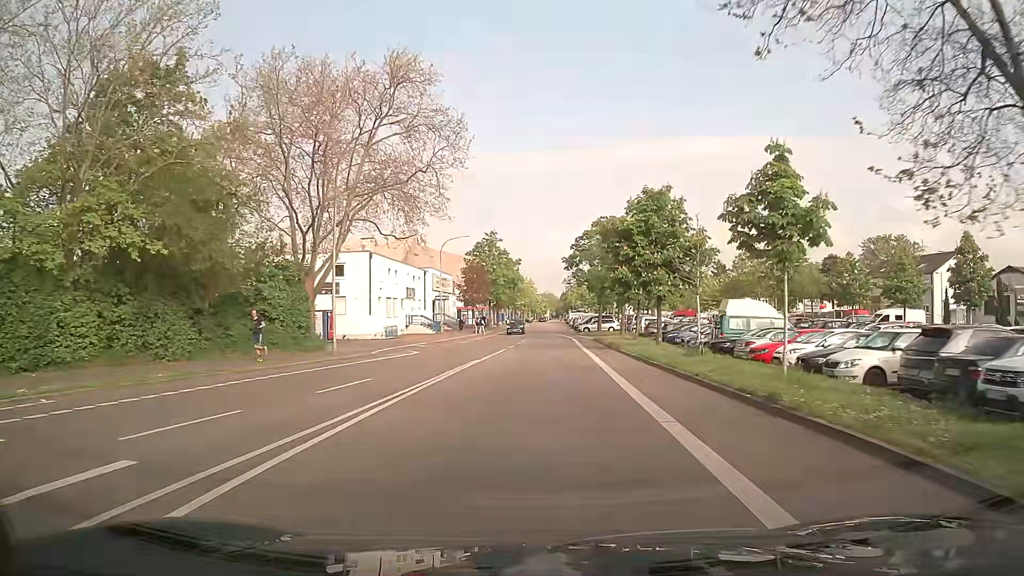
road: residential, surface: asphalt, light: Day
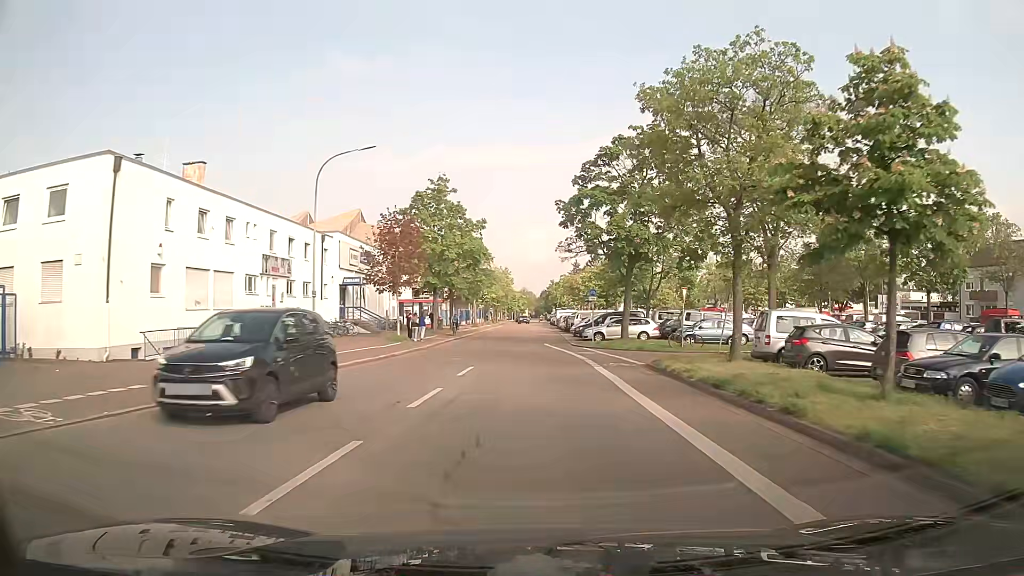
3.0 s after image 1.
(+1.0, +32.2) m; +2°
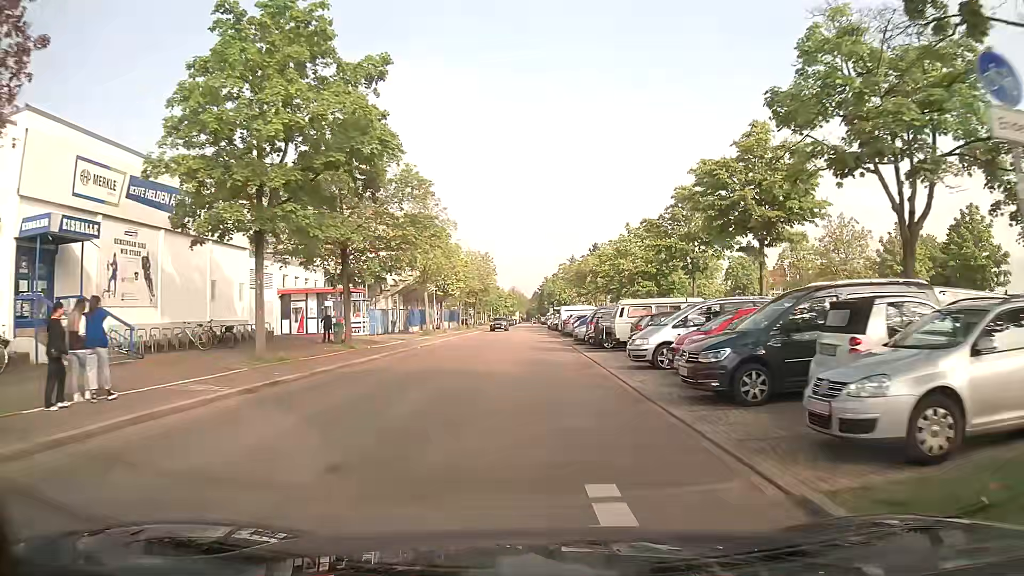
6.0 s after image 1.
(+0.3, +33.7) m; 0°
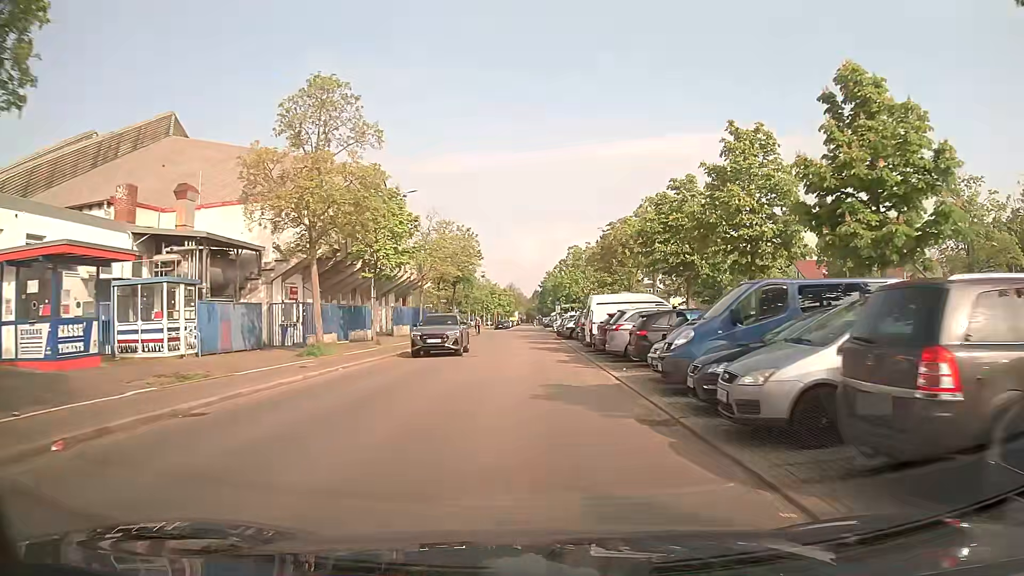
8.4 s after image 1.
(+0.2, +27.0) m; 0°
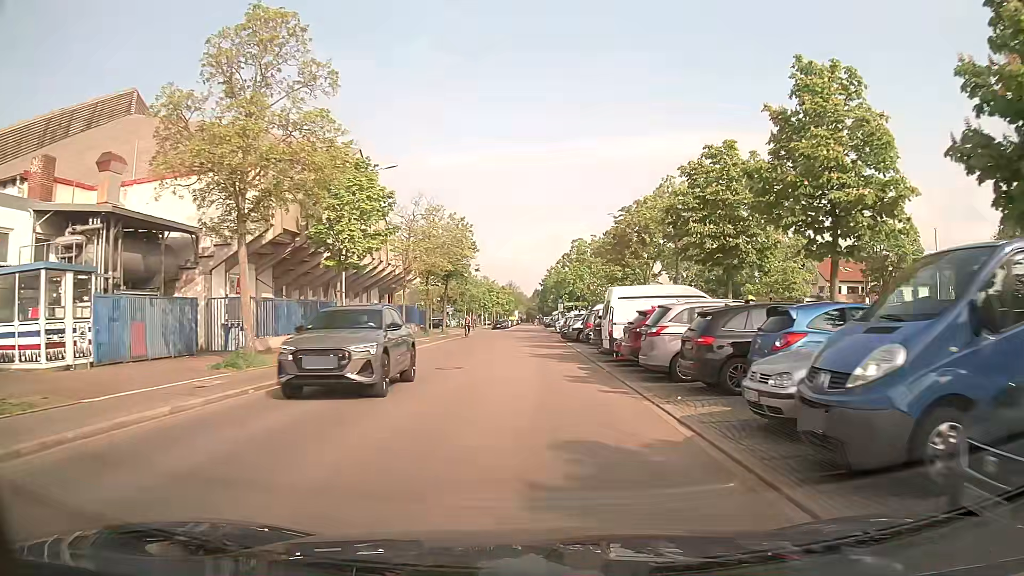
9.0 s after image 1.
(+0.1, +6.7) m; +1°
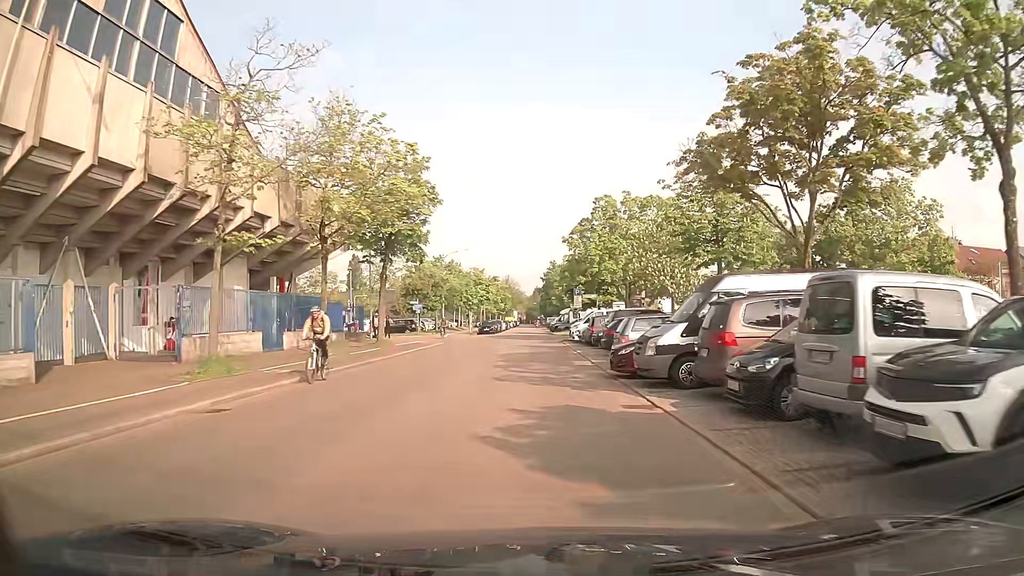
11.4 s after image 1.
(-0.3, +26.0) m; 0°
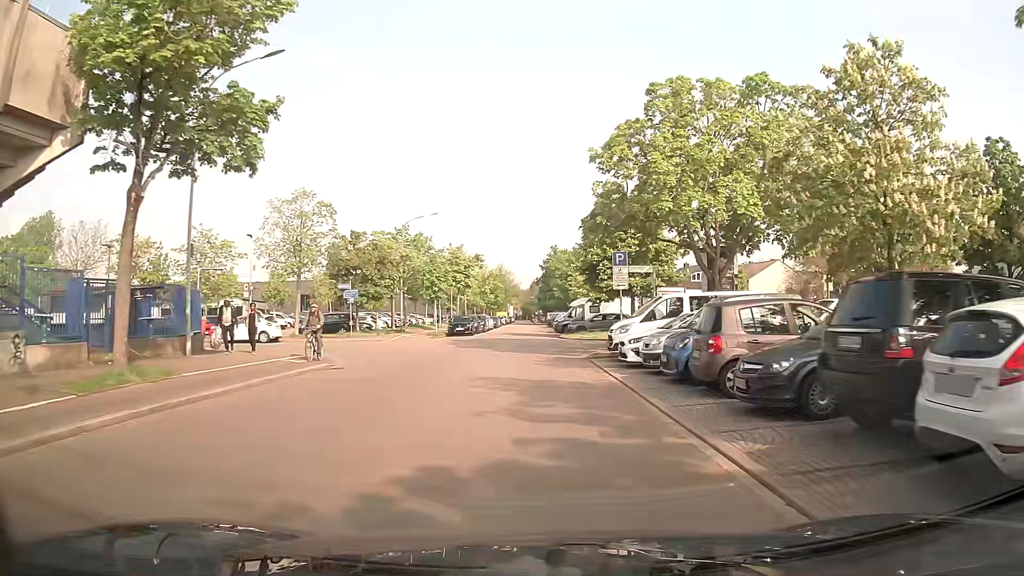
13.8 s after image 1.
(-0.1, +23.1) m; 0°
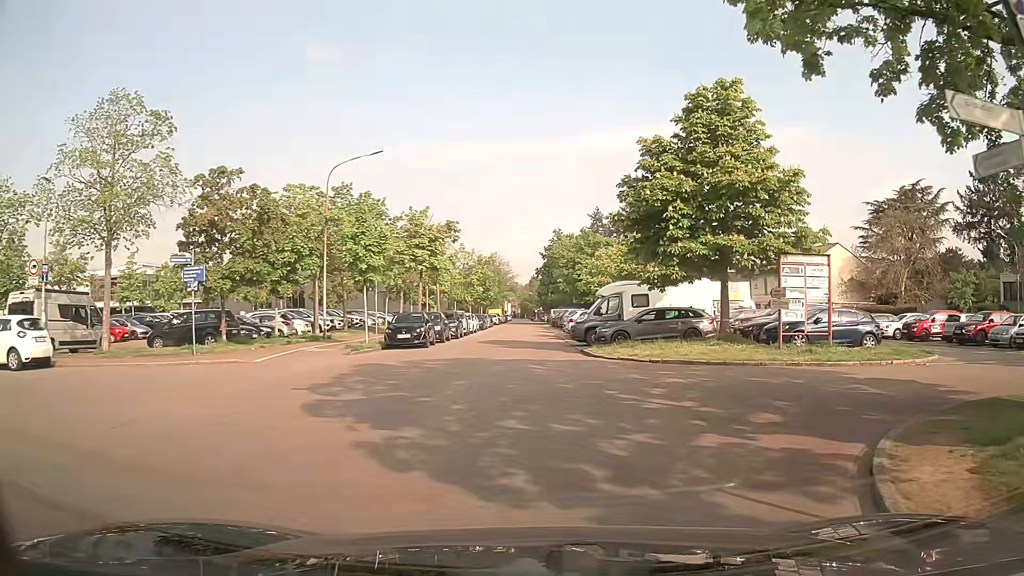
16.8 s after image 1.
(0.0, +19.6) m; +1°
